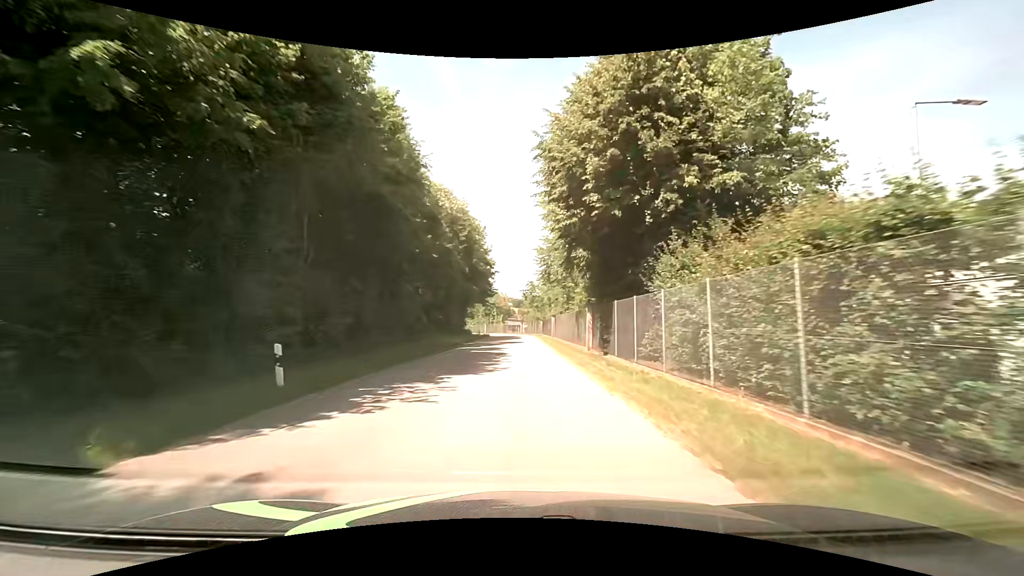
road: residential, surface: asphalt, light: Day
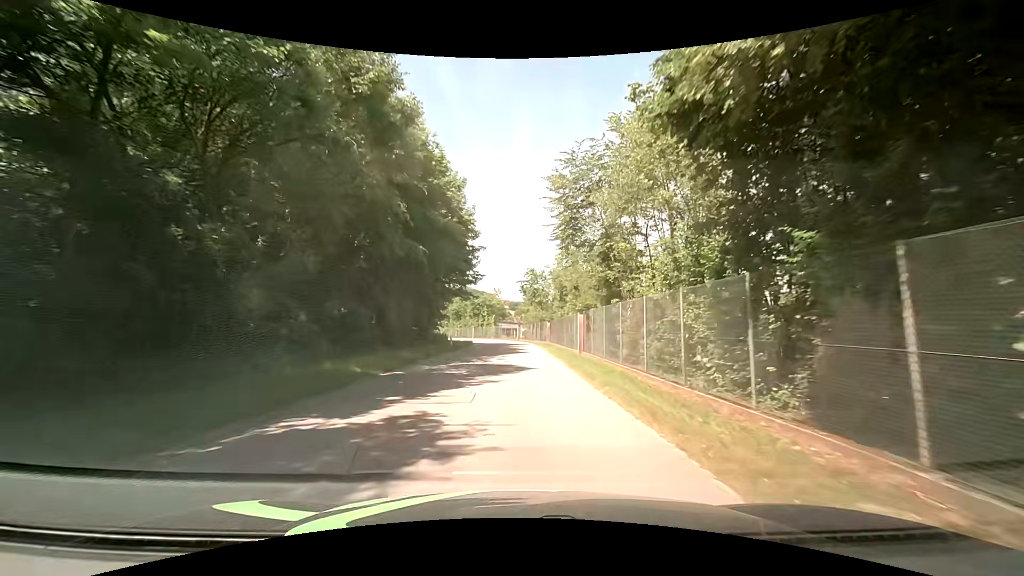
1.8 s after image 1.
(-0.1, +23.3) m; 0°
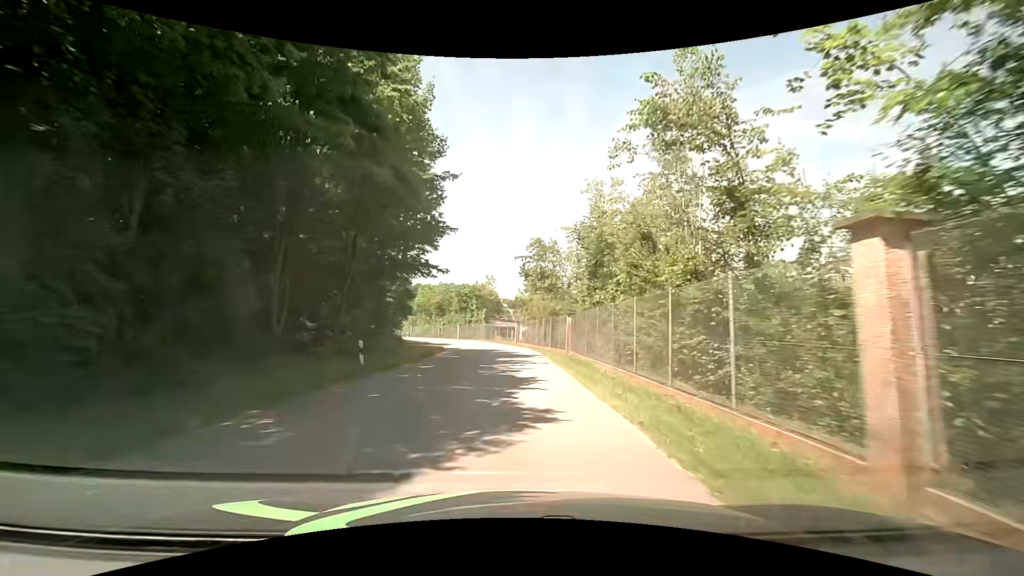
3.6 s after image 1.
(+0.2, +21.4) m; 0°
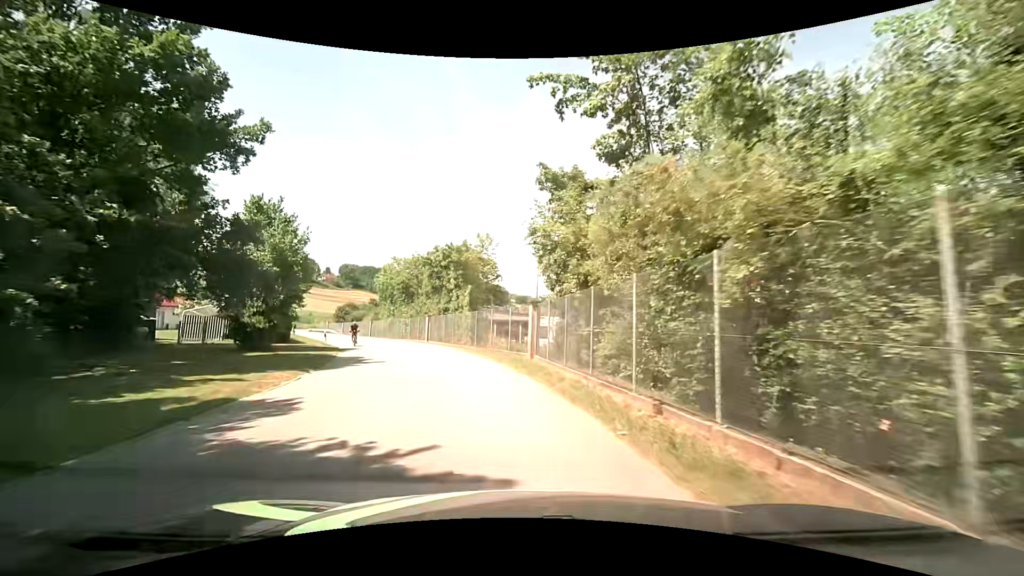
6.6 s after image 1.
(-0.3, +31.3) m; 0°
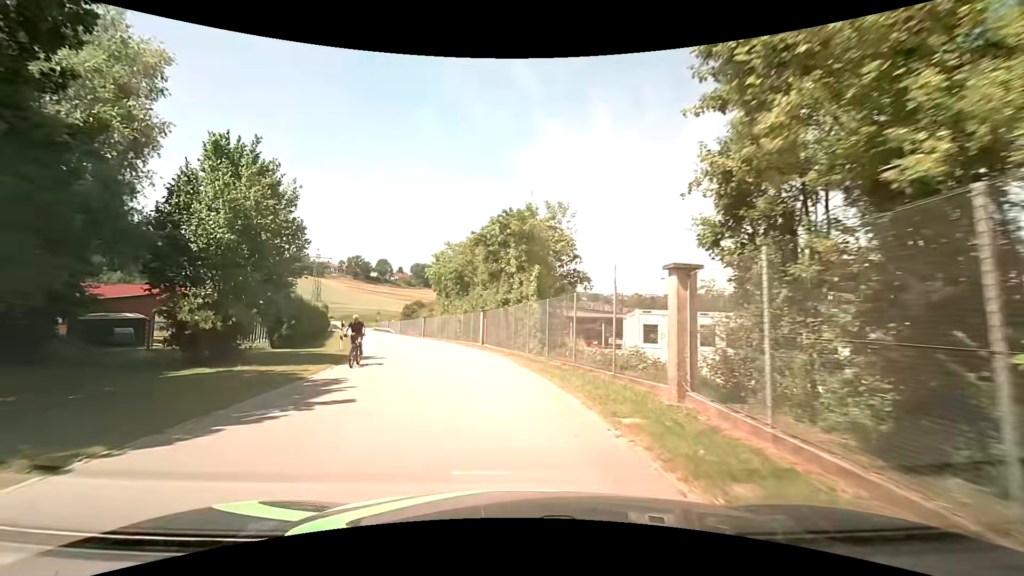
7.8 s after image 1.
(-0.7, +11.1) m; -8°
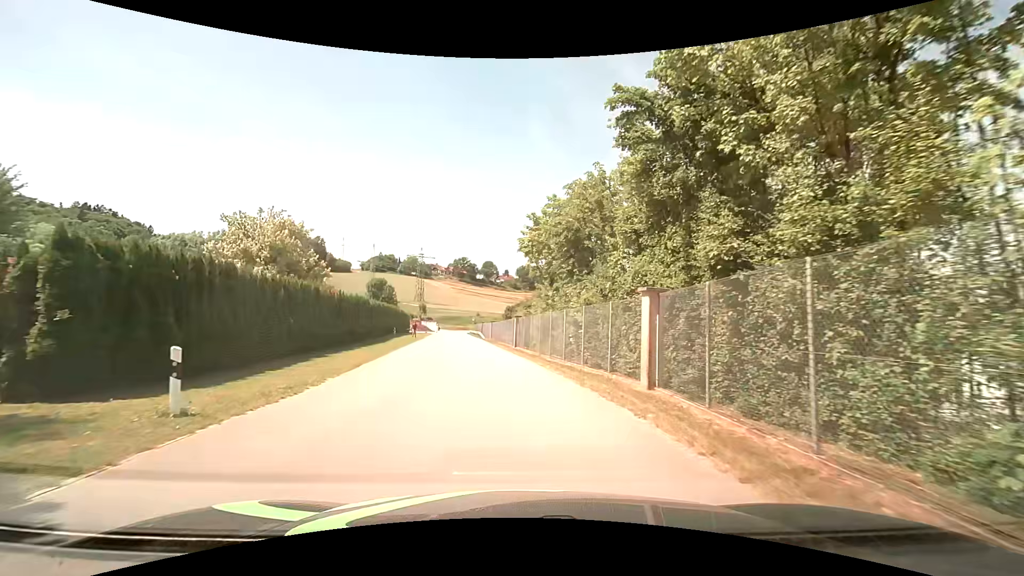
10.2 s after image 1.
(-2.4, +19.9) m; -12°
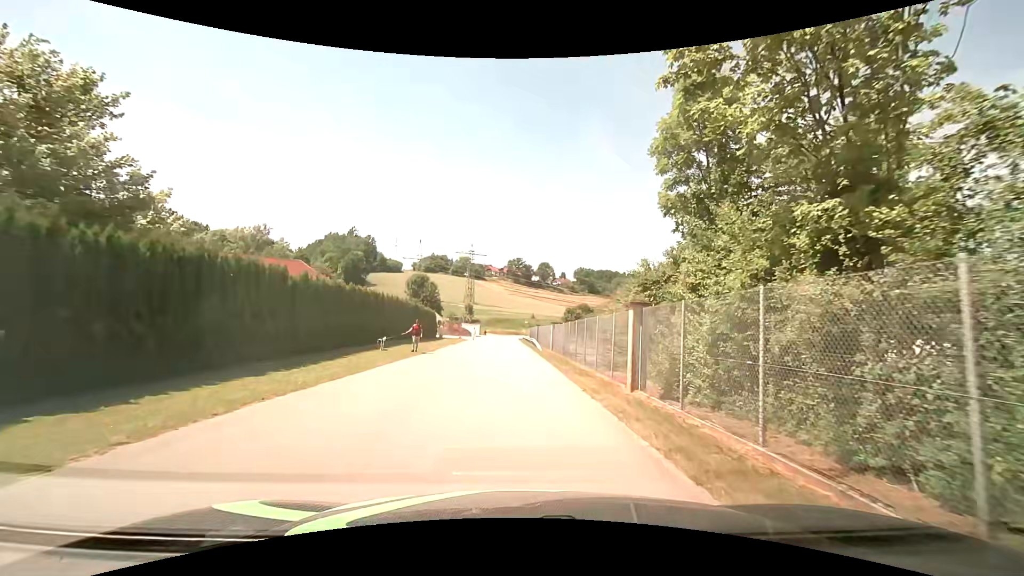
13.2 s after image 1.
(-1.6, +22.4) m; -7°
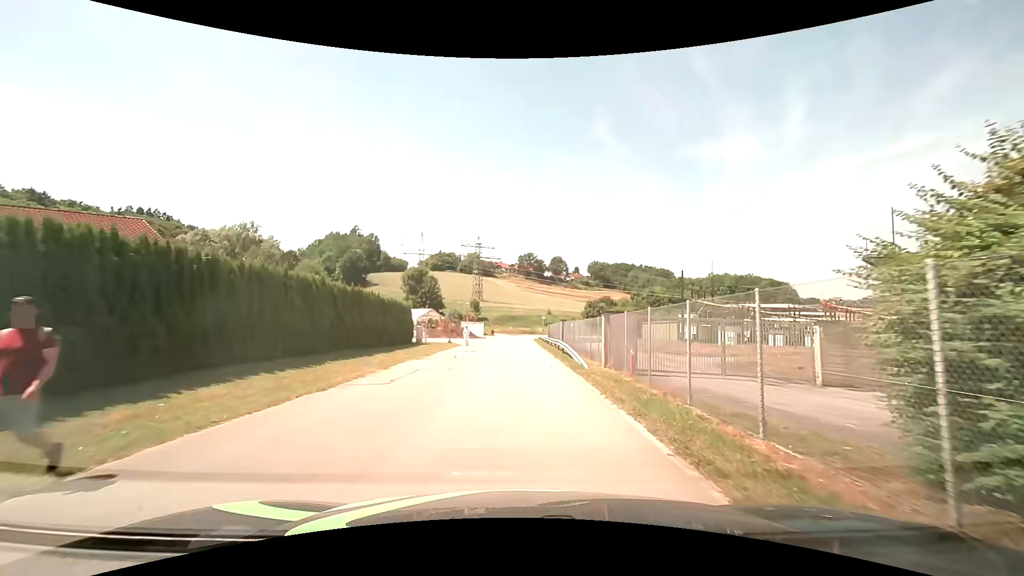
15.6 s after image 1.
(-0.3, +18.0) m; 0°
(0, +10) (-1, +20) (-1, +30) (-1, +40) (-1, +50) (-2, +60) (-2, +70) (-1, +80) (+1, +90) (+6, +99) m
